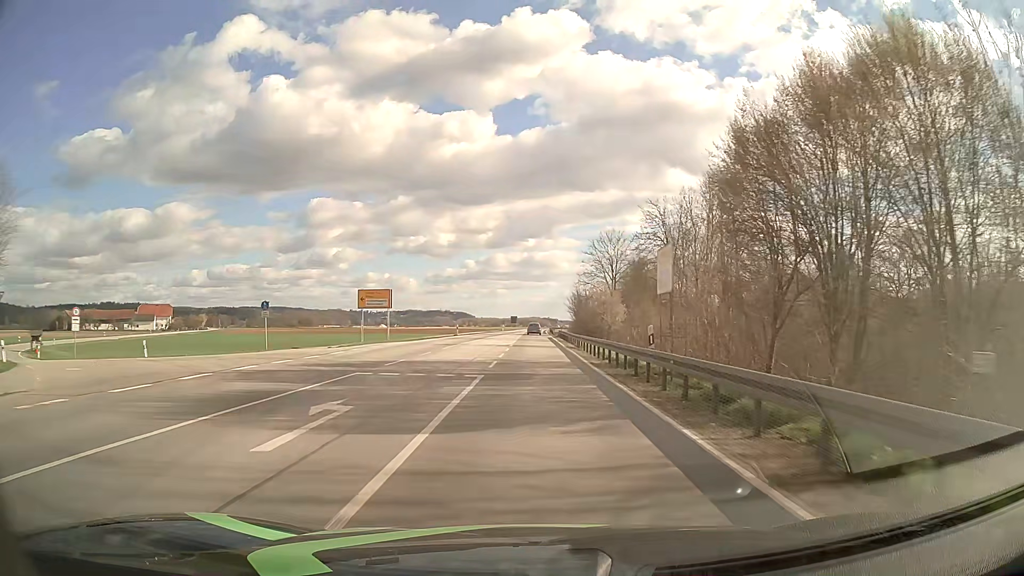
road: primary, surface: asphalt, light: Day
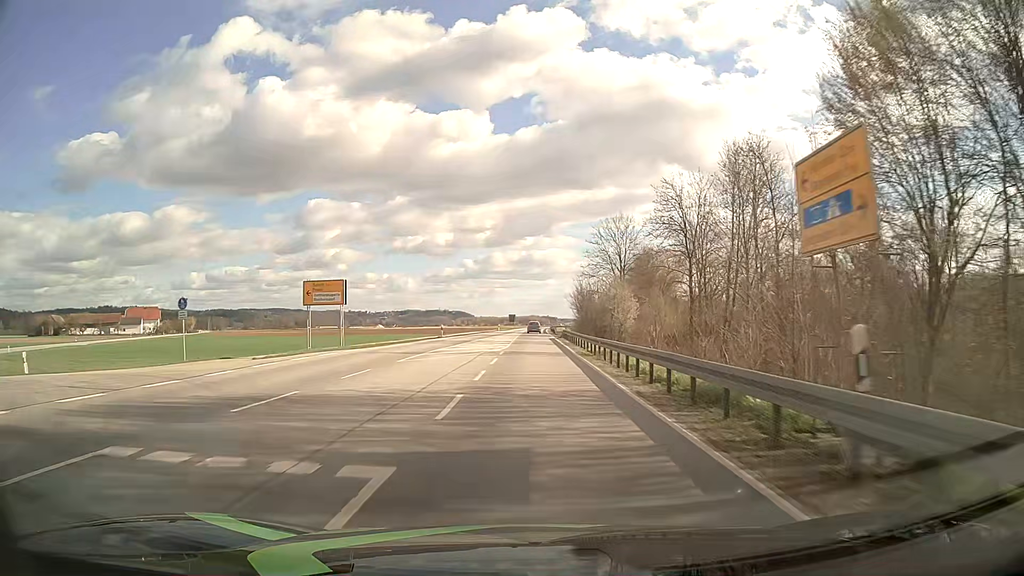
(0.0, +10.8) m; 0°
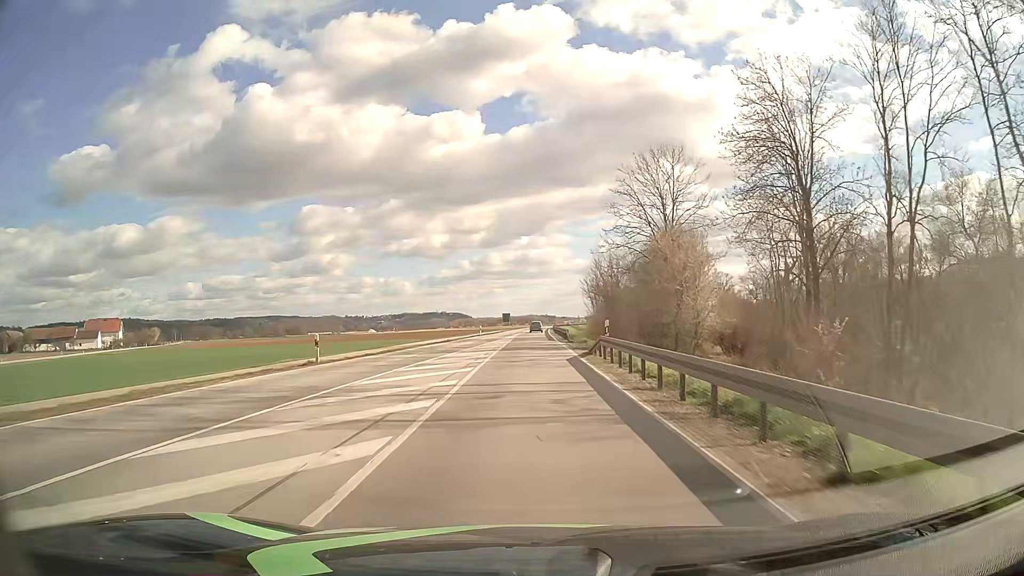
(0.0, +32.3) m; 0°
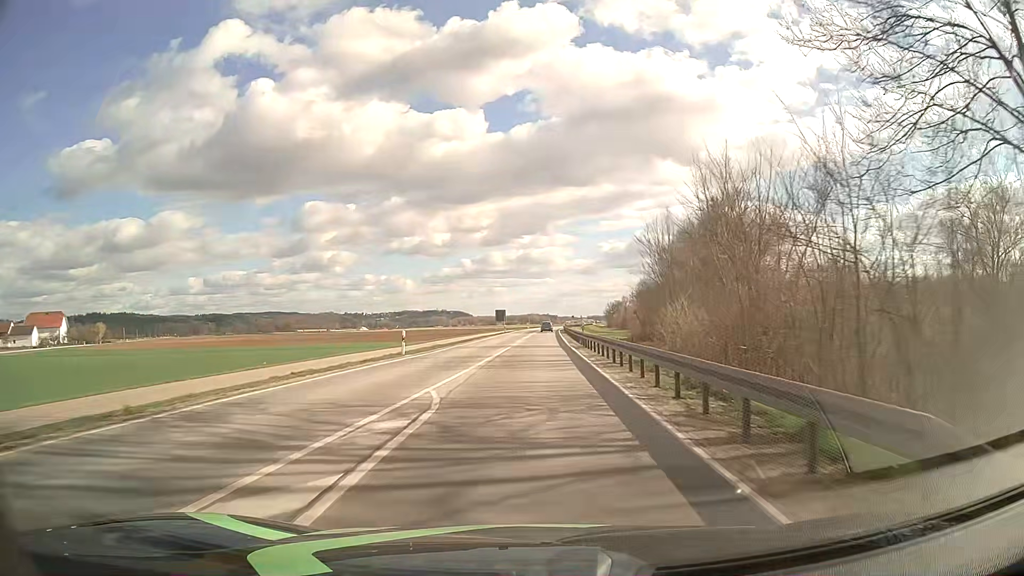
(-0.3, +43.0) m; 0°
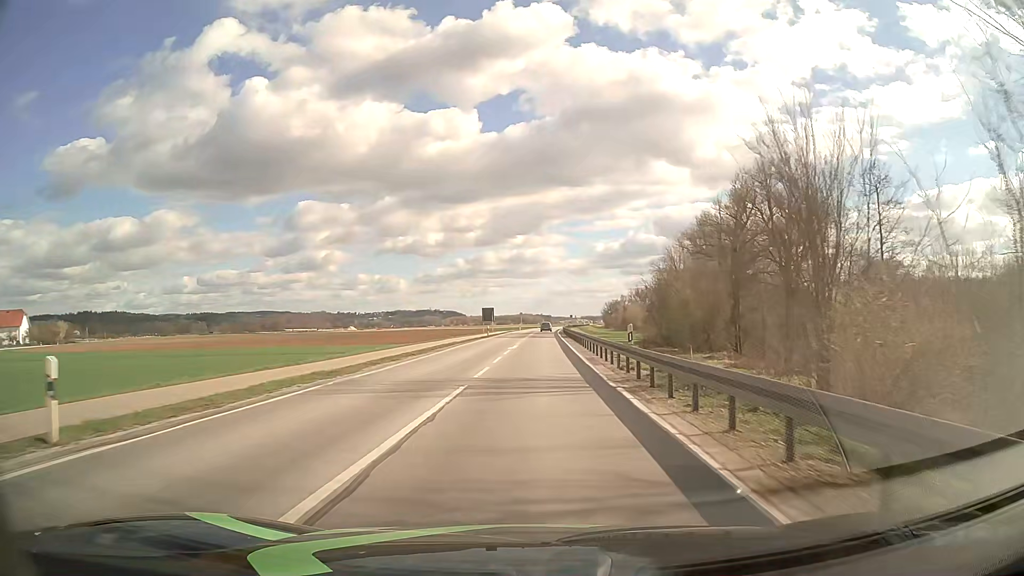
(+0.1, +21.5) m; +1°
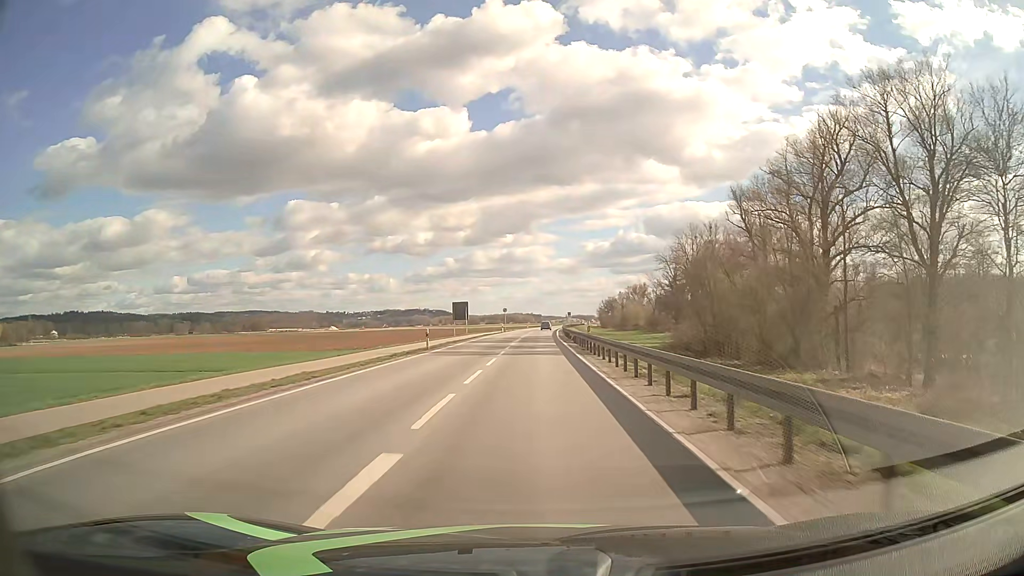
(+0.2, +32.4) m; +1°
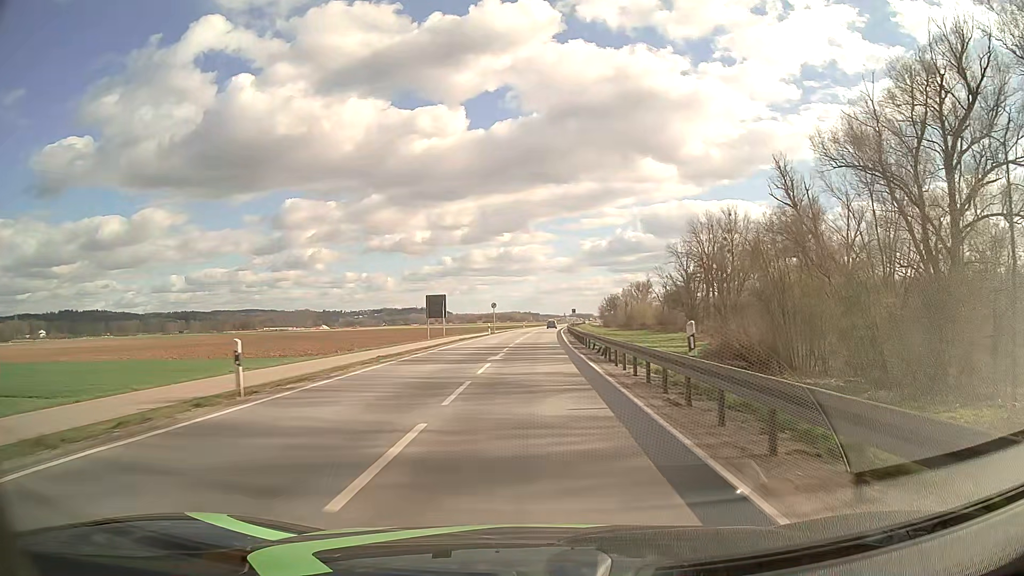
(0.0, +21.6) m; 0°
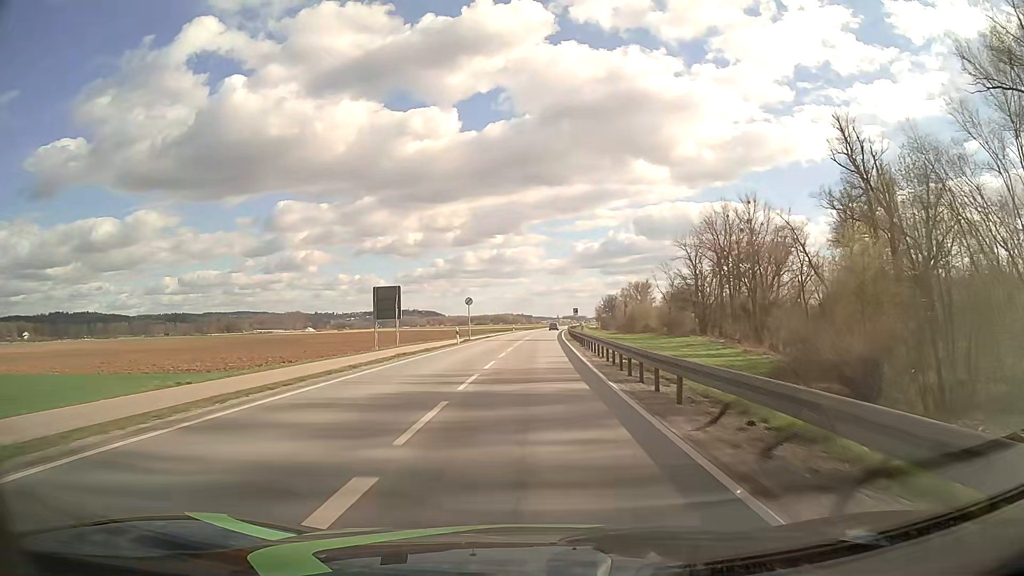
(+0.1, +21.6) m; +1°
(0, +10) (0, +20) (0, +30) (0, +40) (+1, +50) (+1, +60) (+1, +70) (+2, +80) (+2, +90) (+2, +100) m
